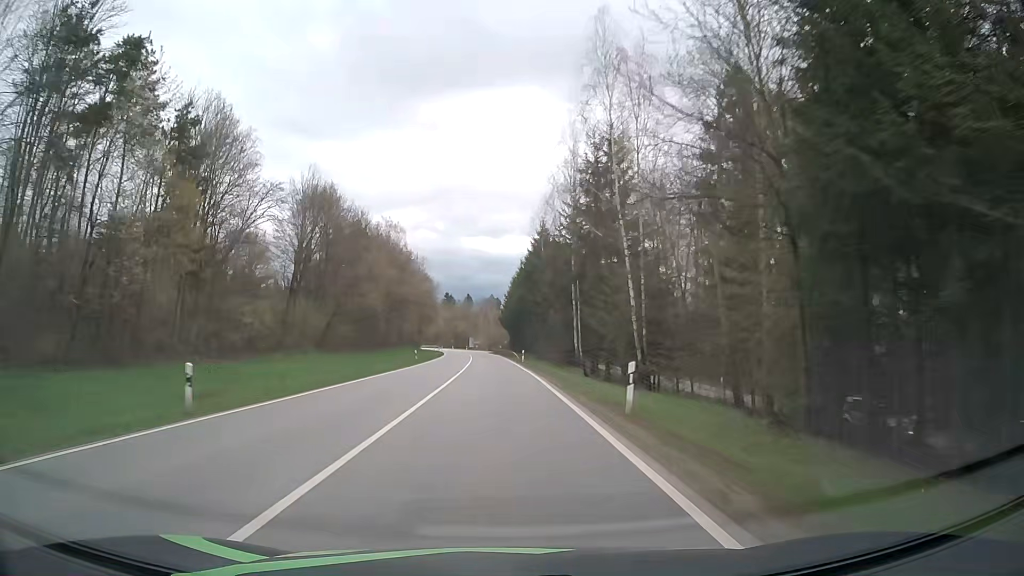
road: secondary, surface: asphalt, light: Day
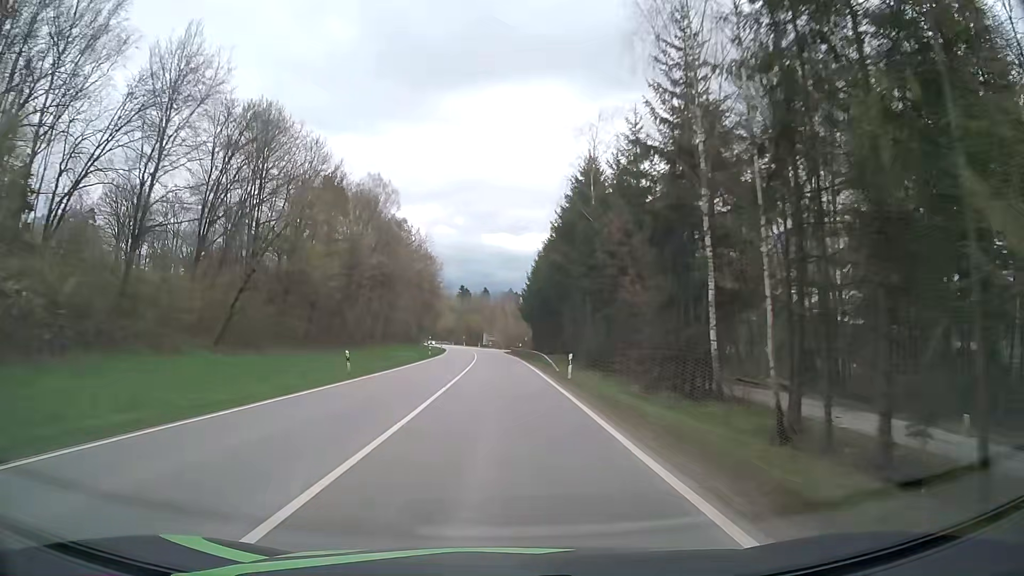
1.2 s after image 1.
(-0.2, +29.7) m; -1°
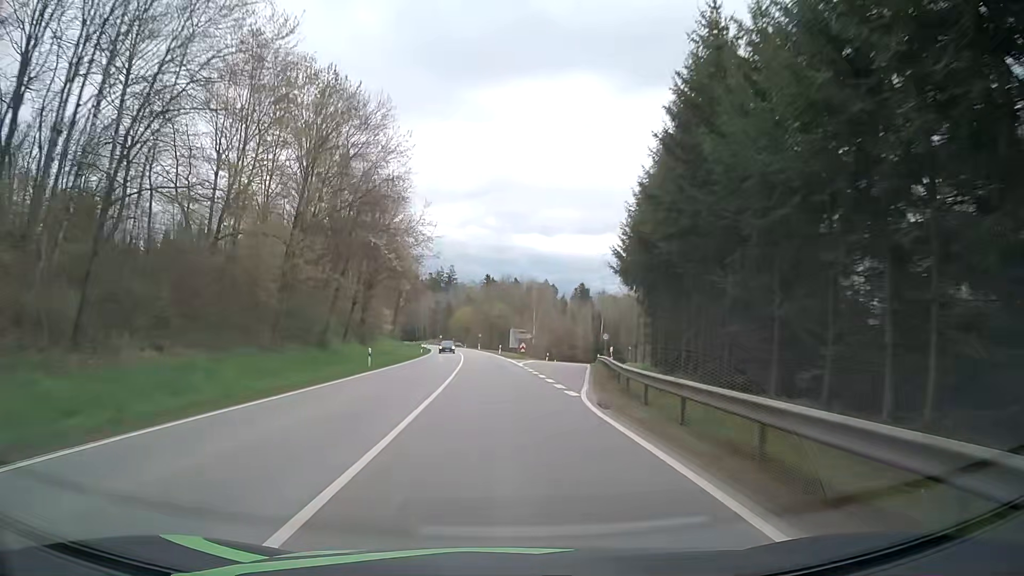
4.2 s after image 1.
(-1.8, +73.6) m; -3°
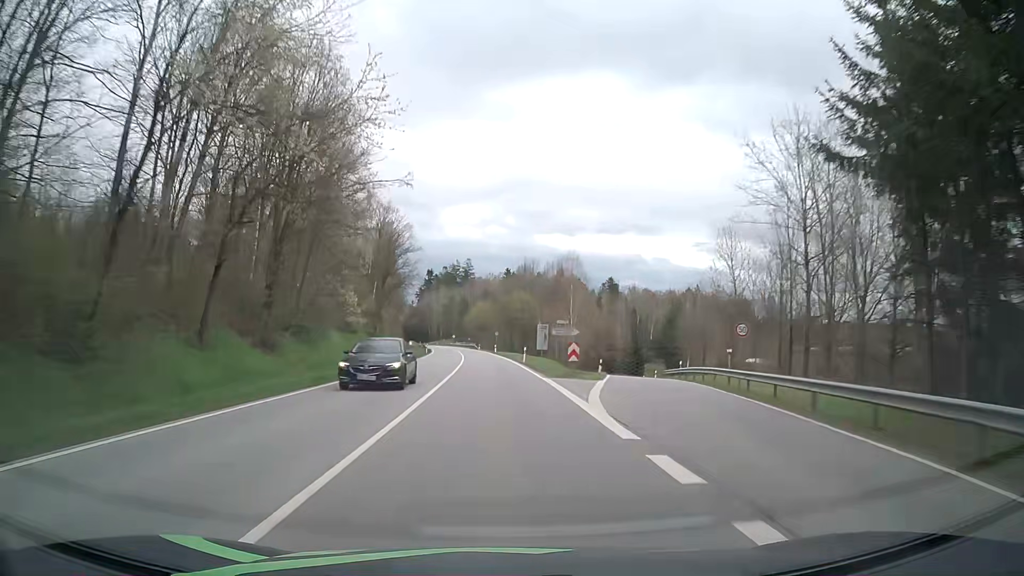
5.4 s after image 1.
(-0.4, +28.6) m; -2°
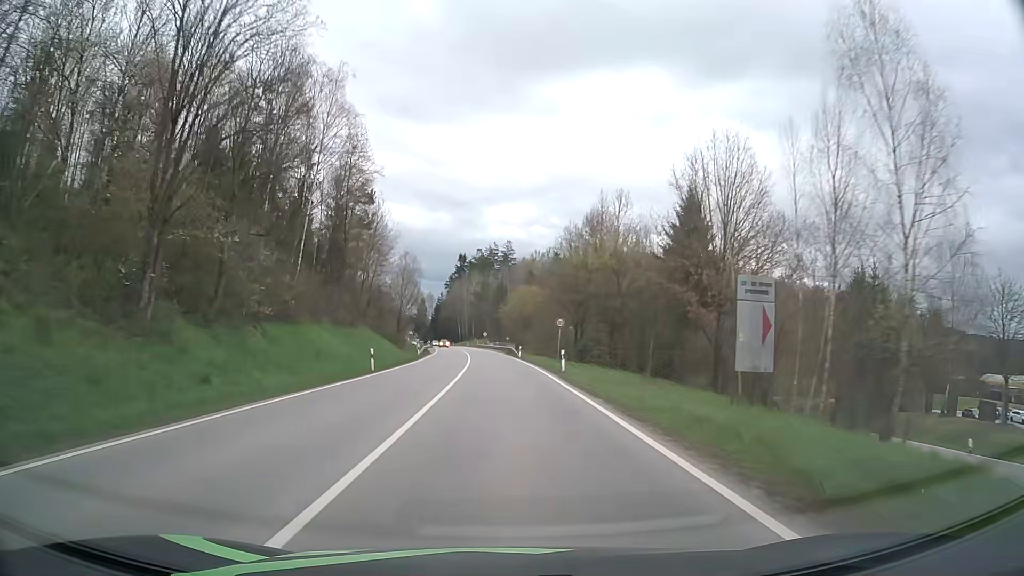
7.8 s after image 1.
(-1.4, +55.7) m; -3°
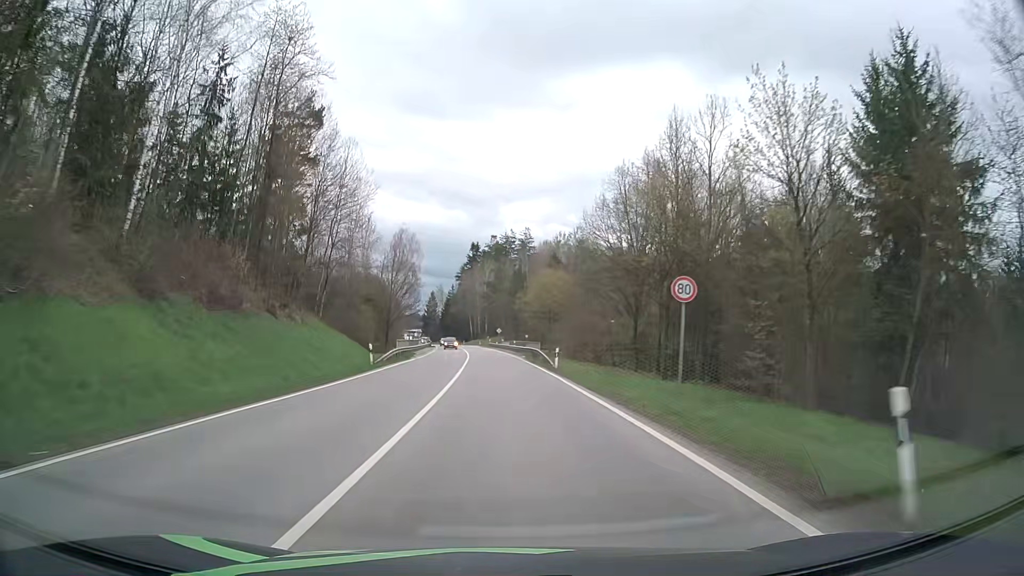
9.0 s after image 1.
(-0.3, +26.4) m; -1°
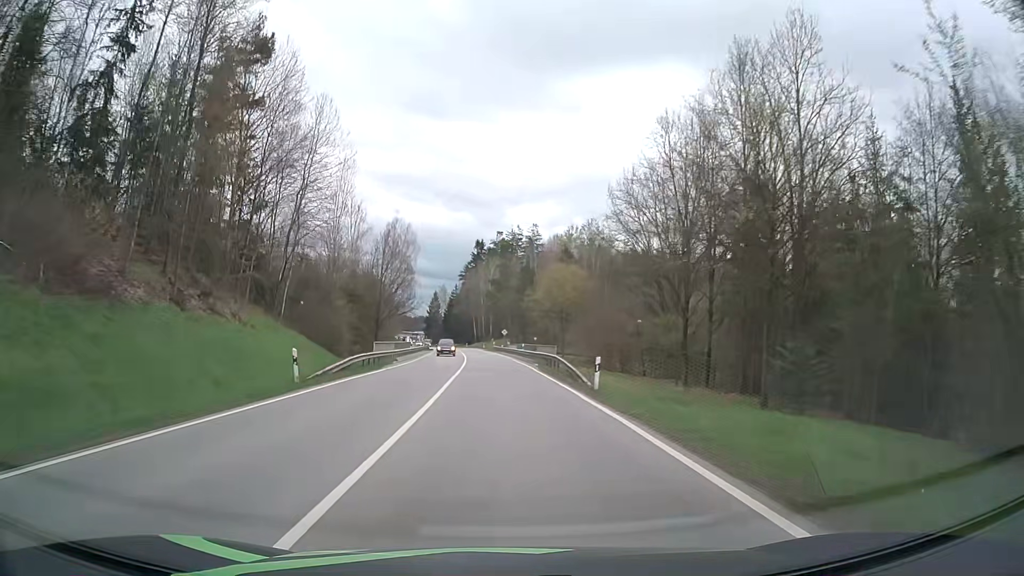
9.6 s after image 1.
(-0.1, +12.5) m; -1°
